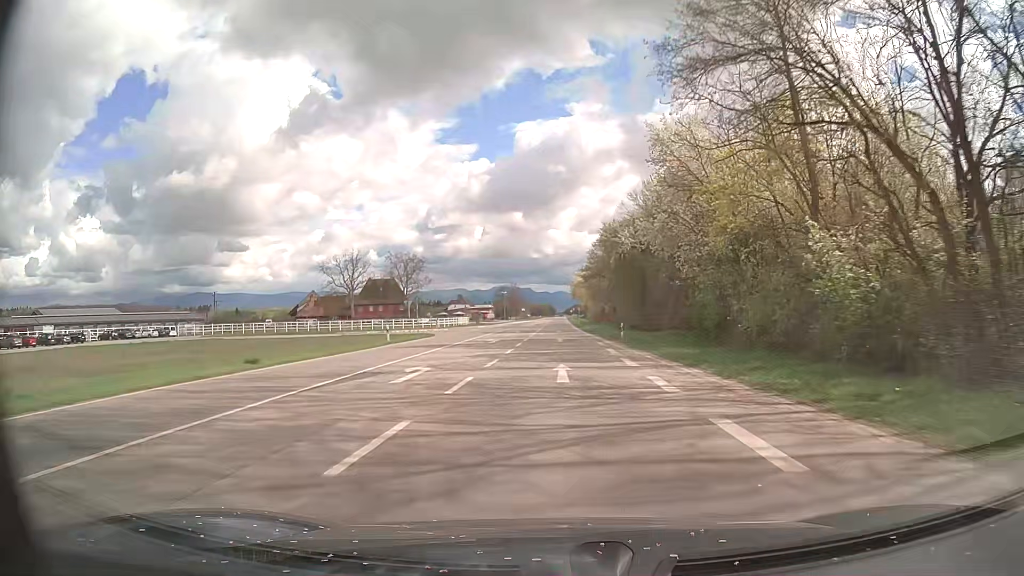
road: primary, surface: asphalt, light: Day
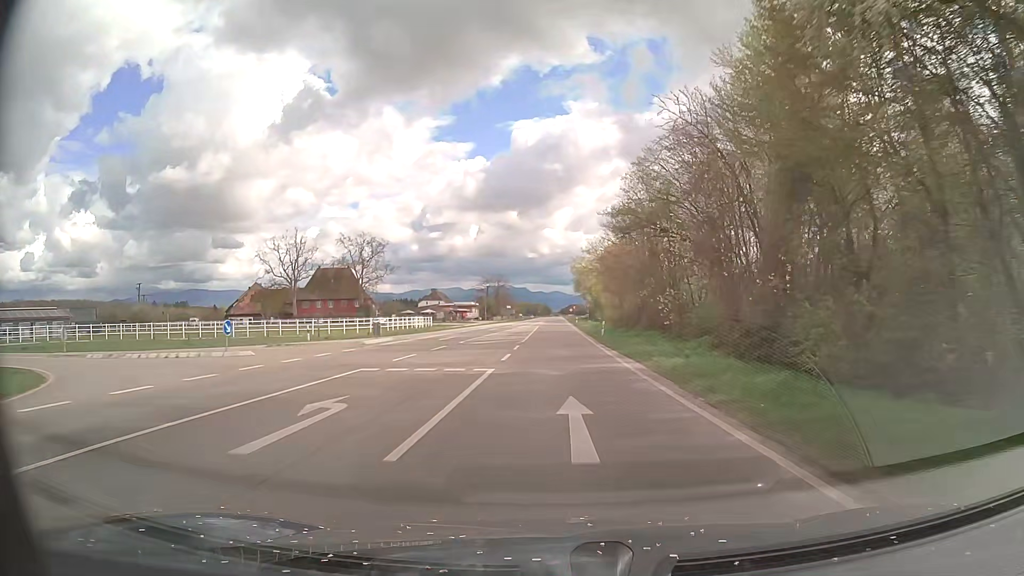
(0.0, +47.4) m; 0°
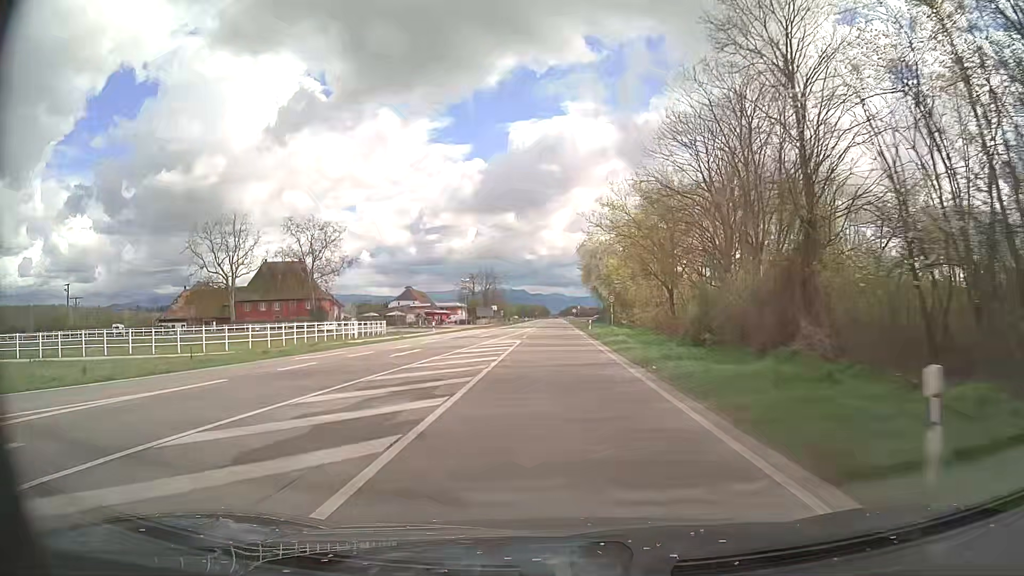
(+0.1, +35.5) m; 0°
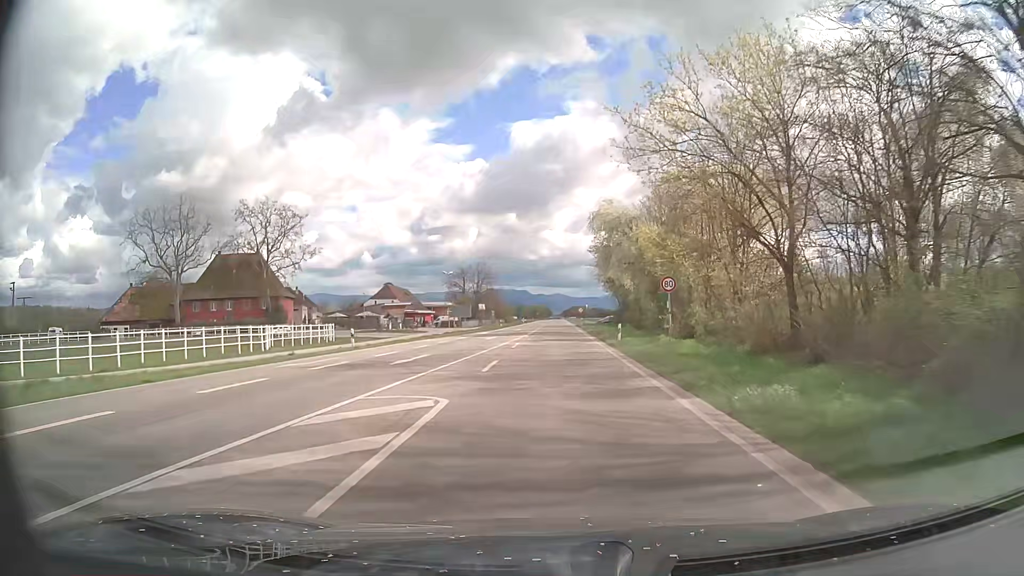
(+0.1, +23.7) m; 0°
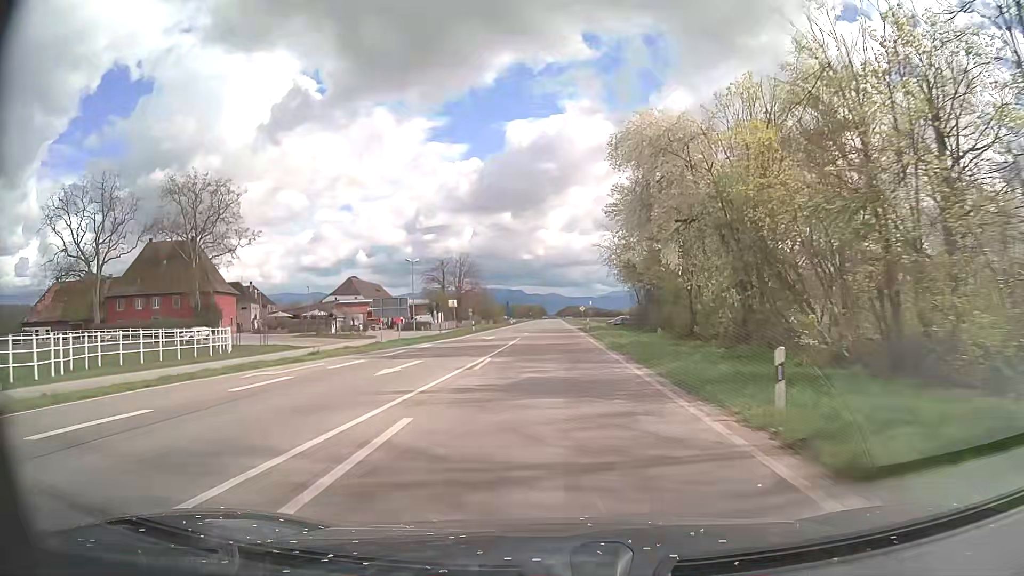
(0.0, +23.6) m; 0°
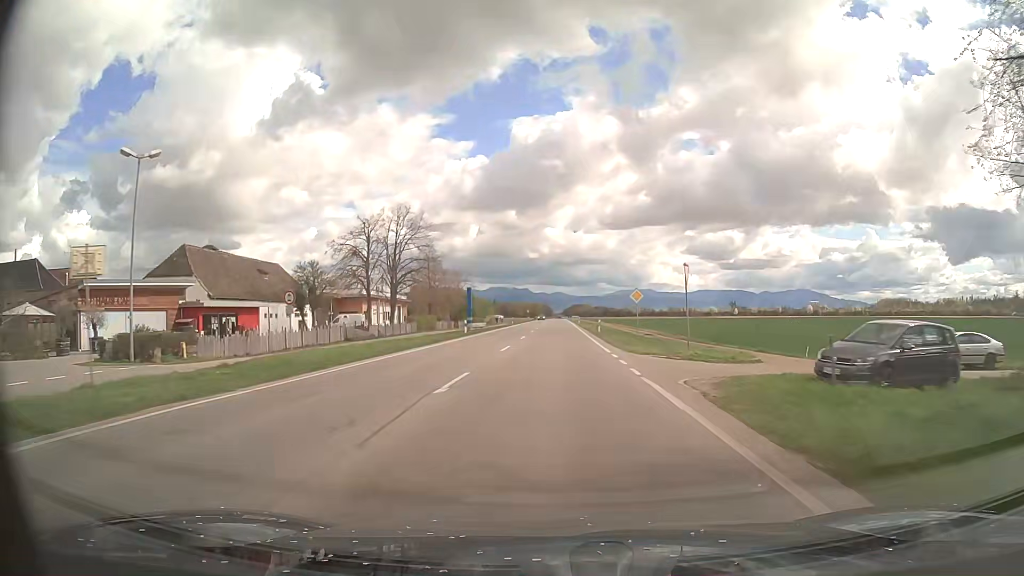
(+0.2, +59.1) m; 0°
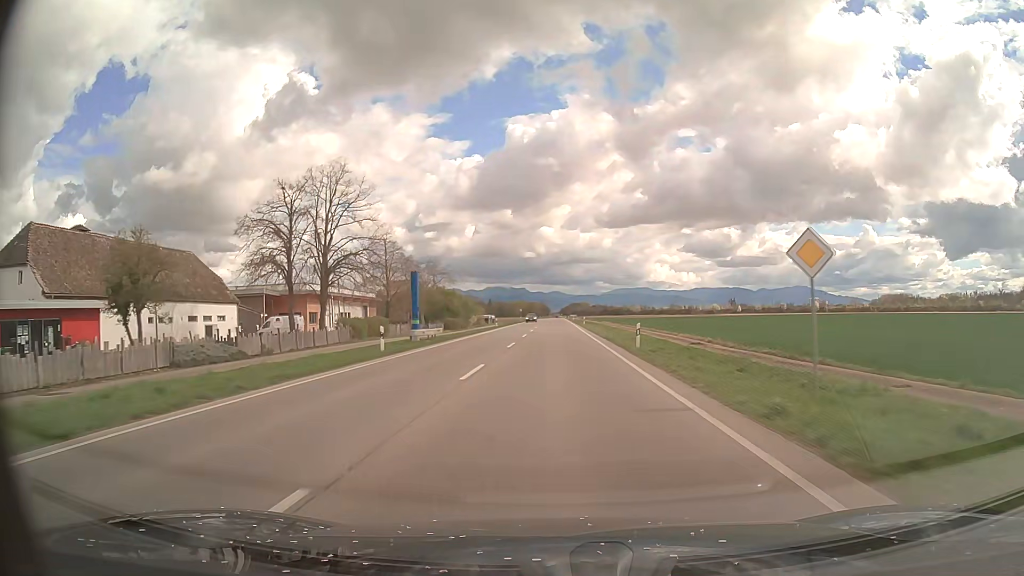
(0.0, +23.6) m; 0°
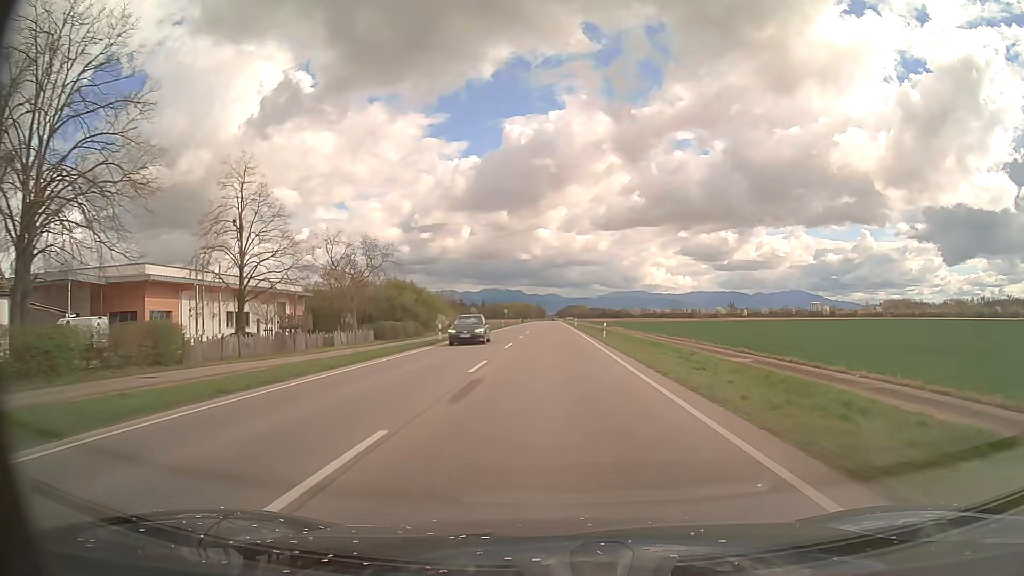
(+0.1, +35.4) m; 0°
(0, +10) (0, +20) (0, +30) (0, +40) (0, +50) (0, +60) (0, +70) (0, +80) (0, +90) (0, +100) m
